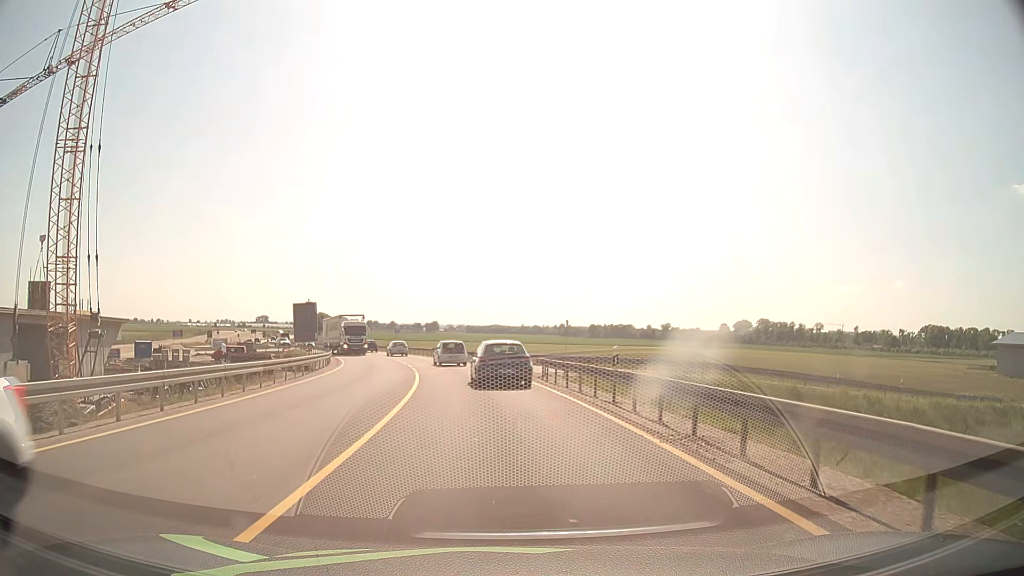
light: Day
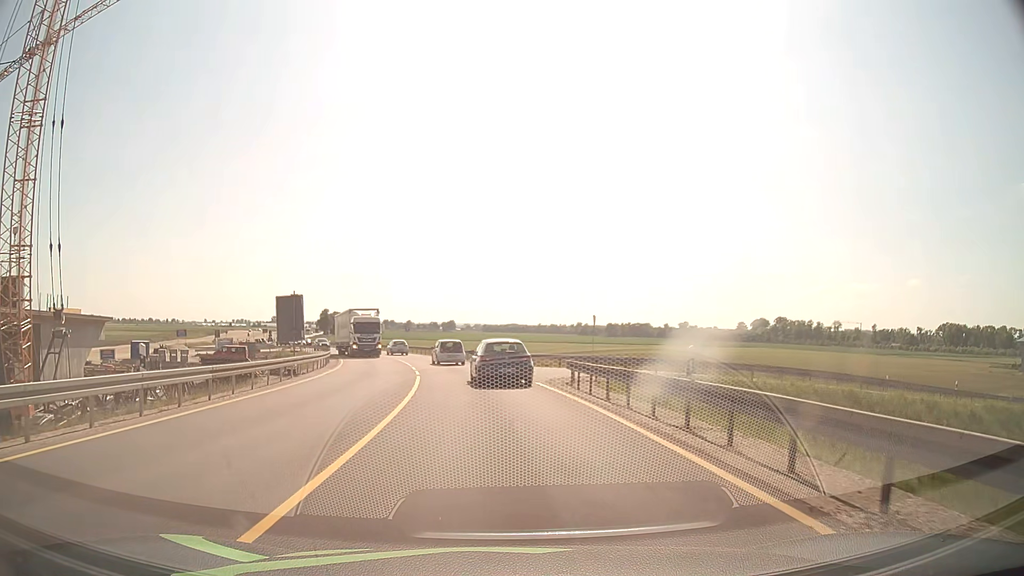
(-0.1, +5.3) m; -1°
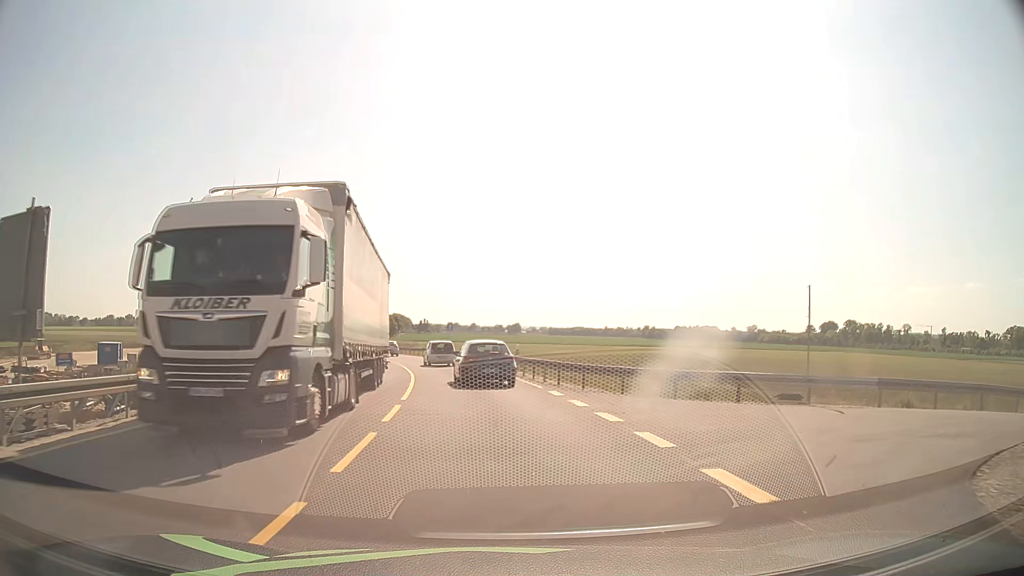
(-1.1, +21.4) m; -6°
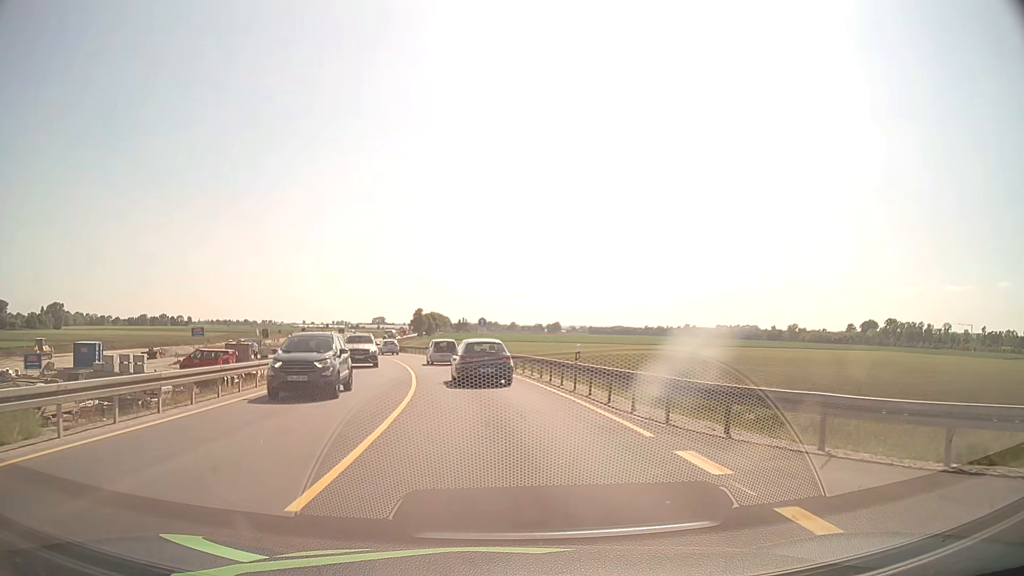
(-0.3, +10.9) m; -4°
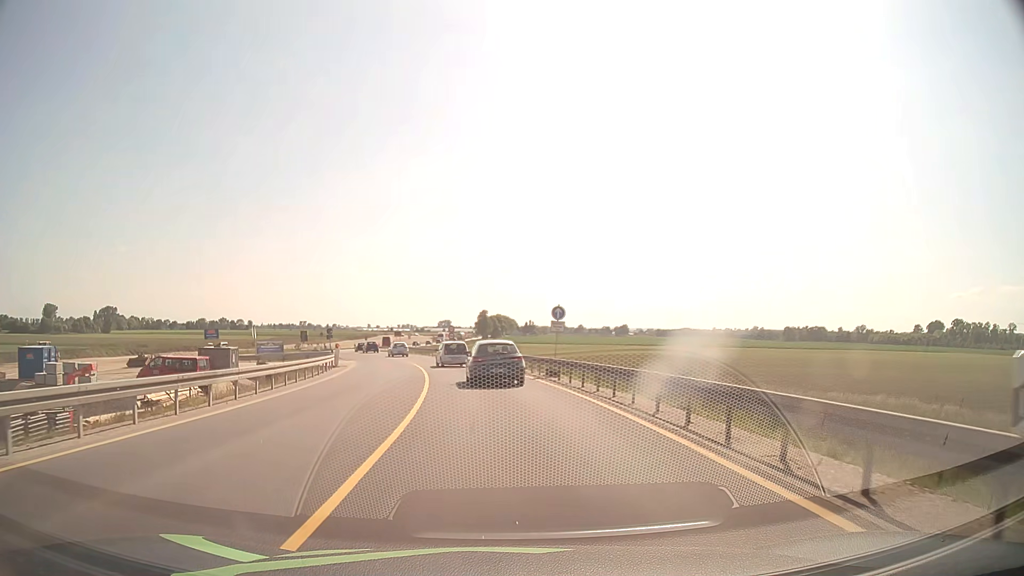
(-0.7, +16.3) m; -6°
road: unclassified
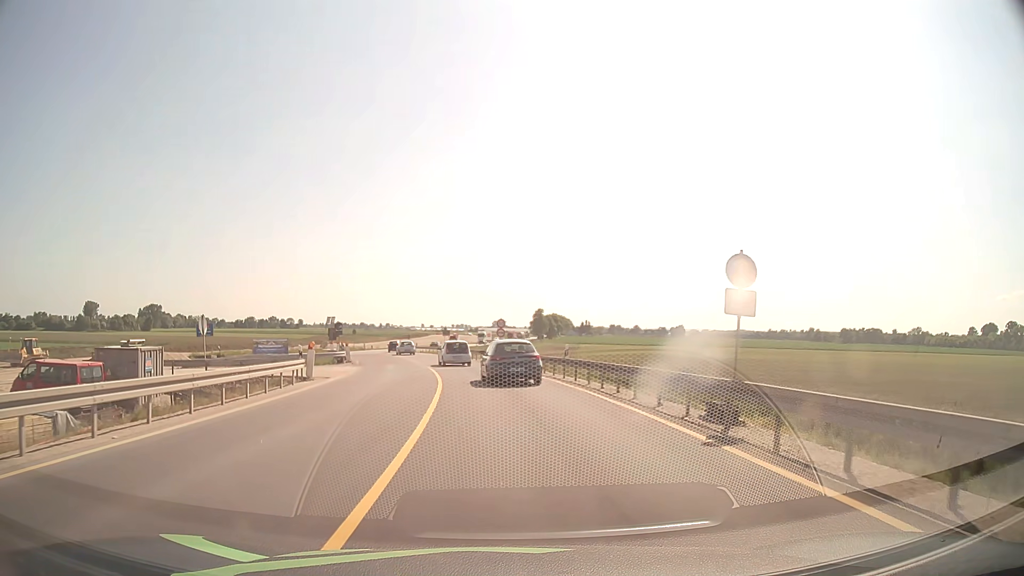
(-0.8, +16.6) m; -4°
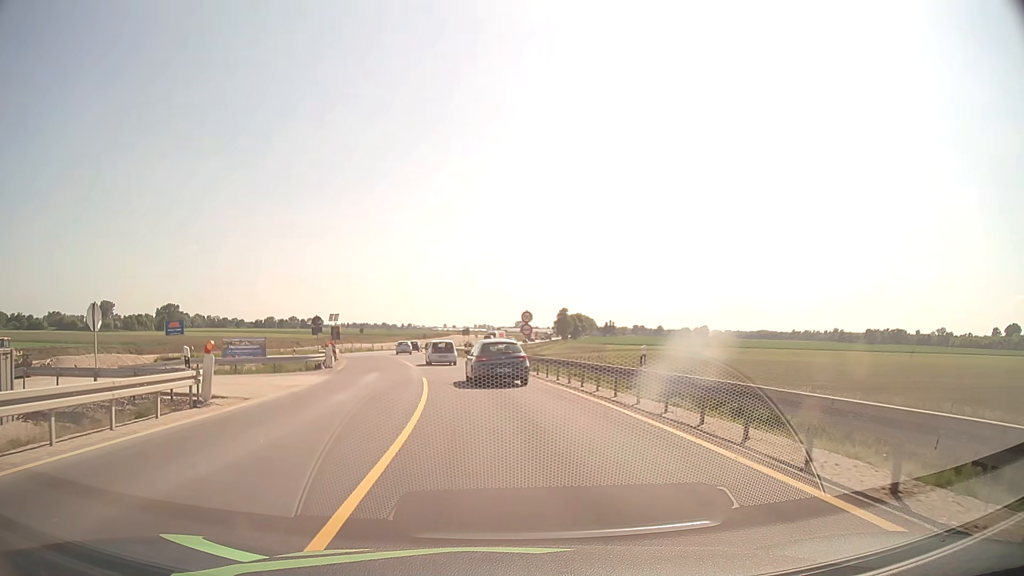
(-0.2, +11.2) m; -2°
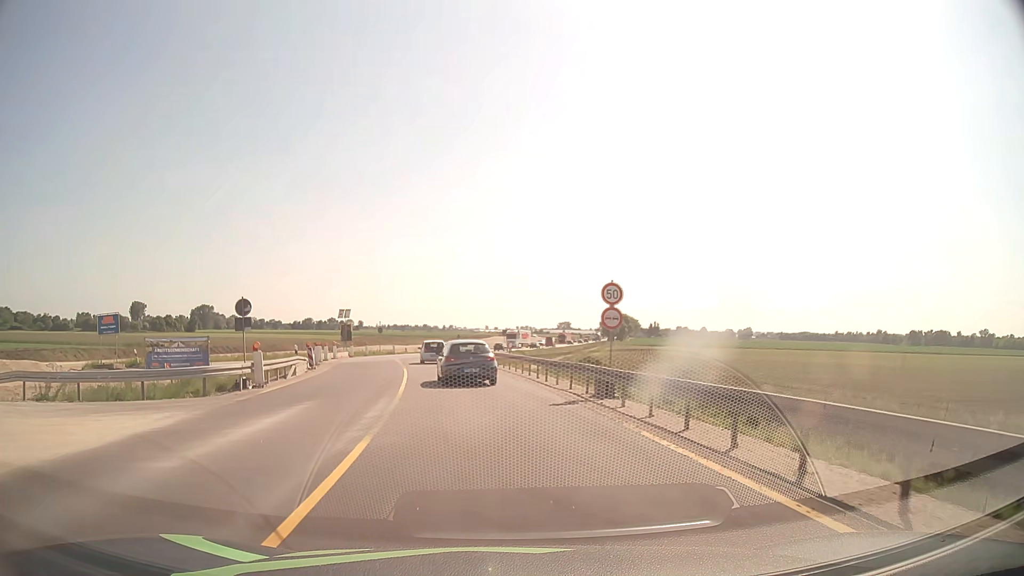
(-0.5, +16.4) m; -4°
(0, +10) (-1, +20) (-3, +30) (-4, +40) (-6, +50) (-7, +60) (-8, +69) (-7, +79) (-6, +89) (-4, +99) m
